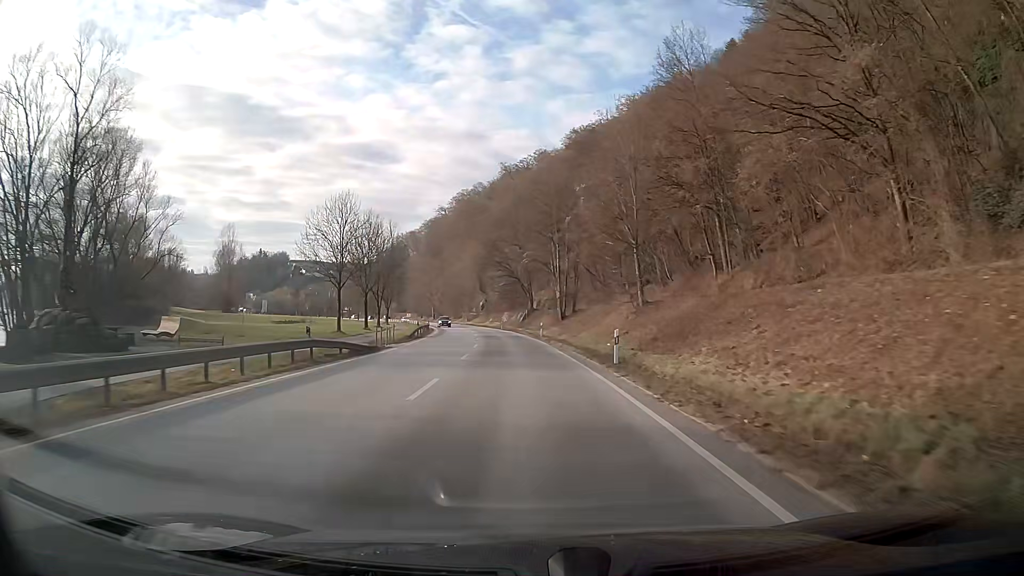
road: primary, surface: asphalt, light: Day
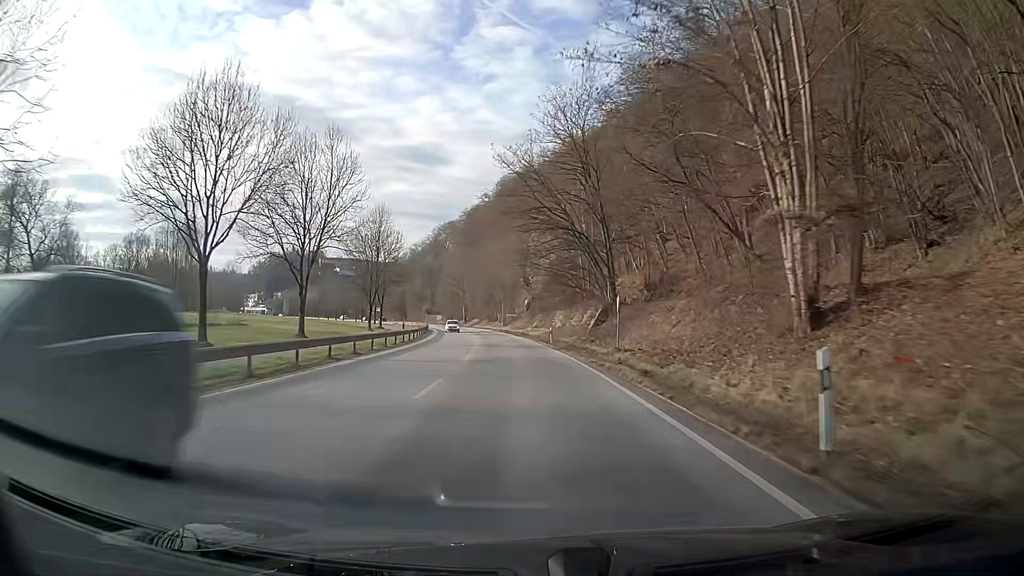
(-1.8, +45.4) m; -5°
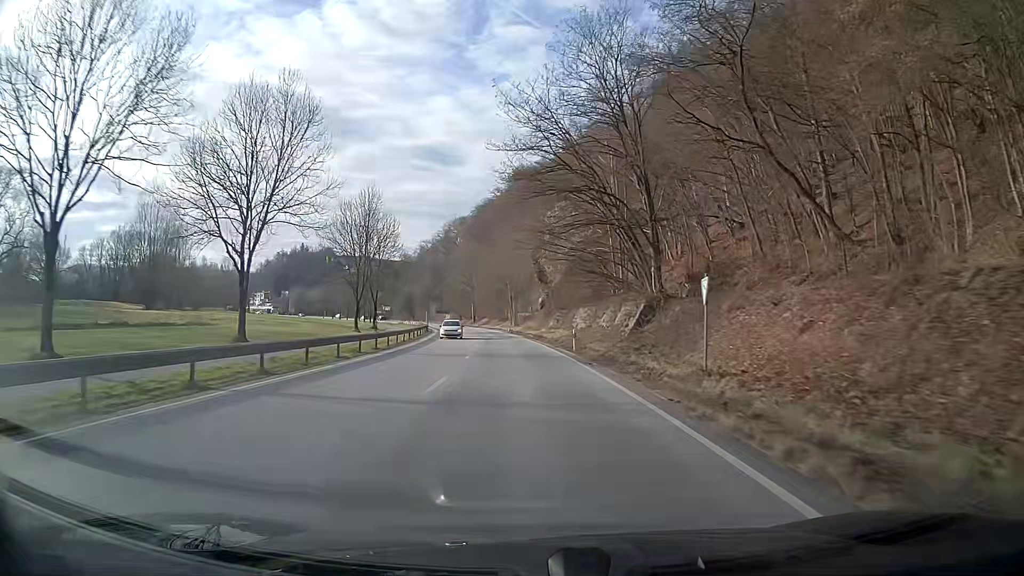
(-0.1, +11.4) m; -1°
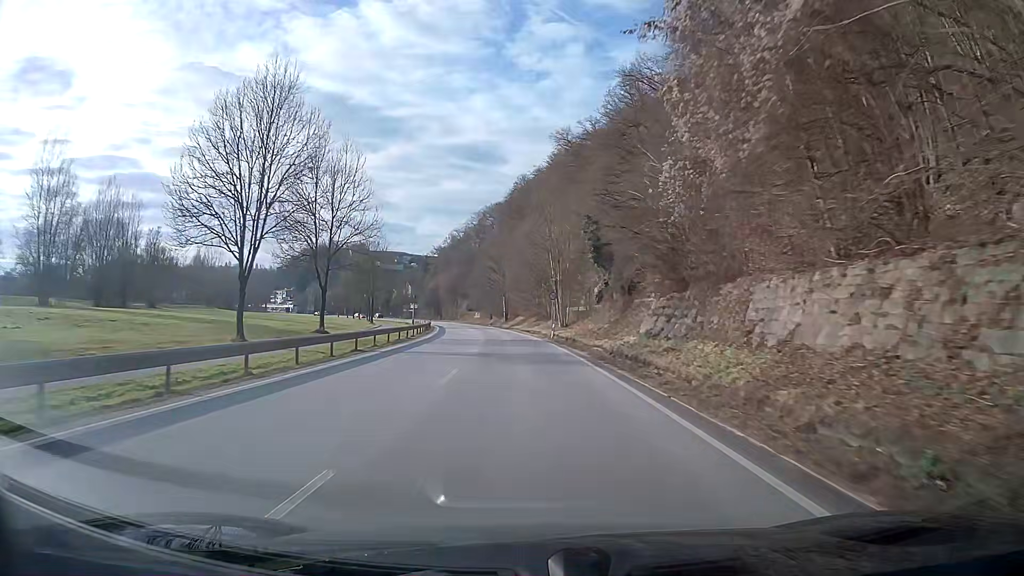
(-1.1, +34.0) m; -4°
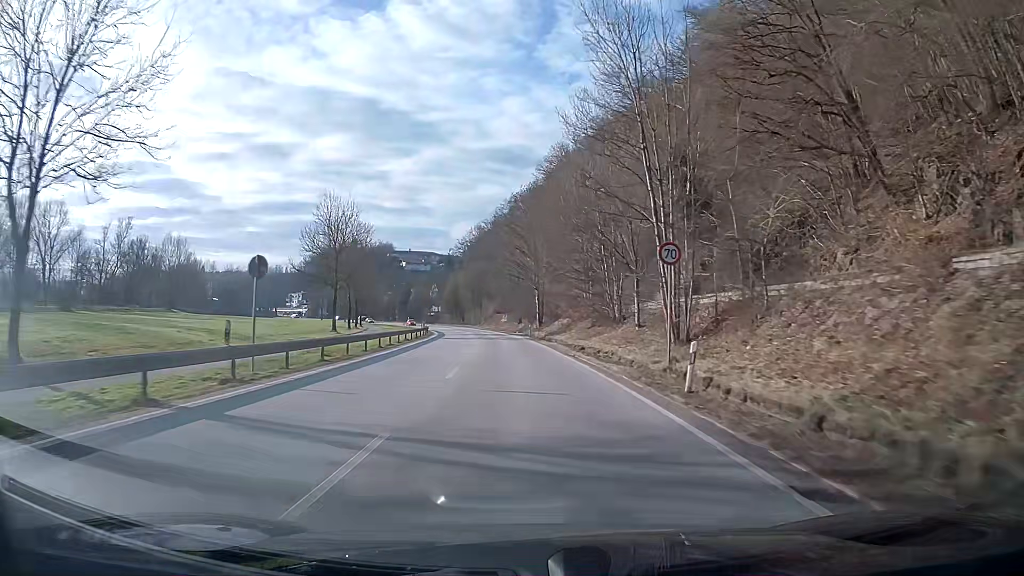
(-0.9, +33.6) m; -3°
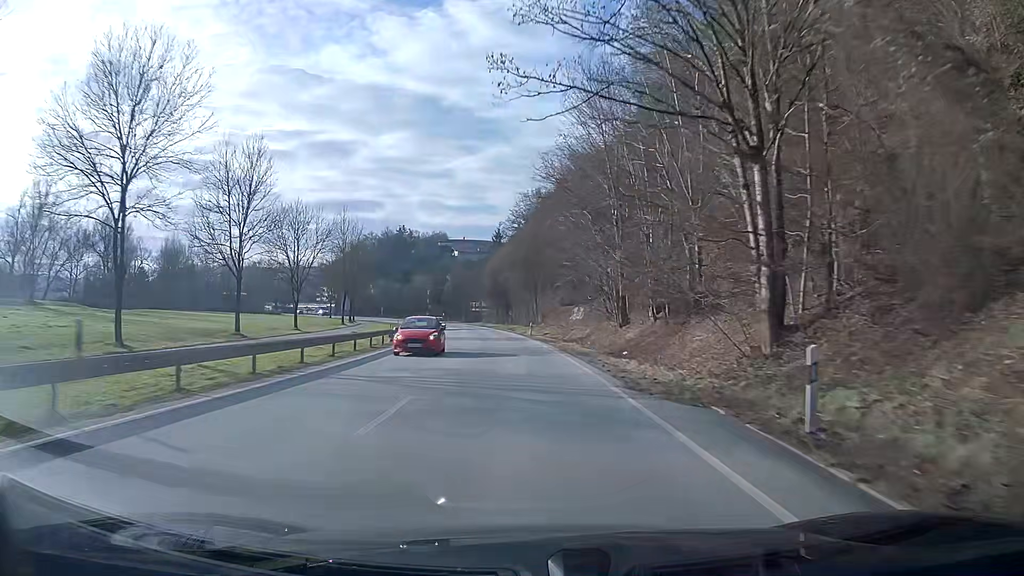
(-2.9, +55.5) m; -6°
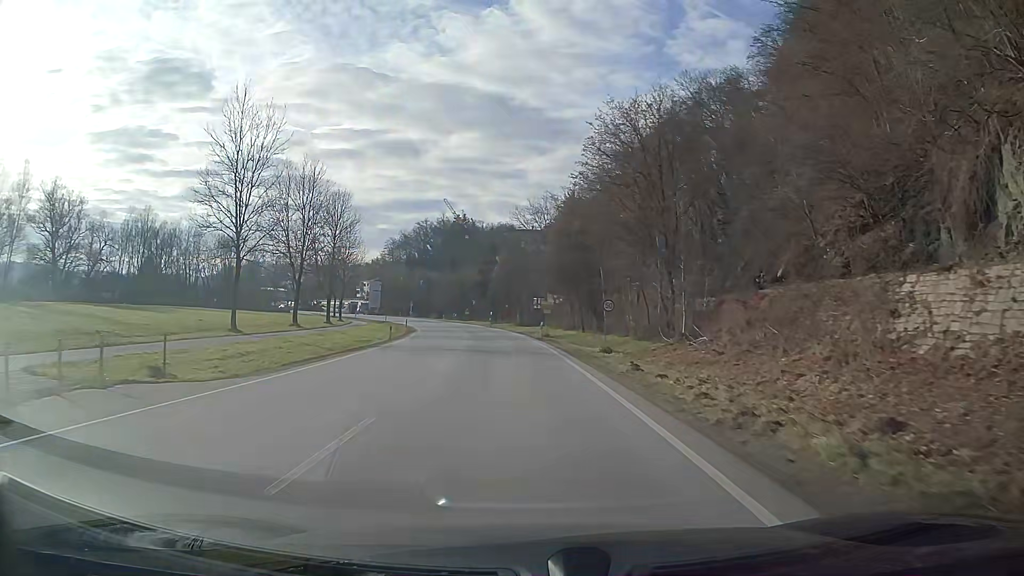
(-2.6, +49.8) m; -6°
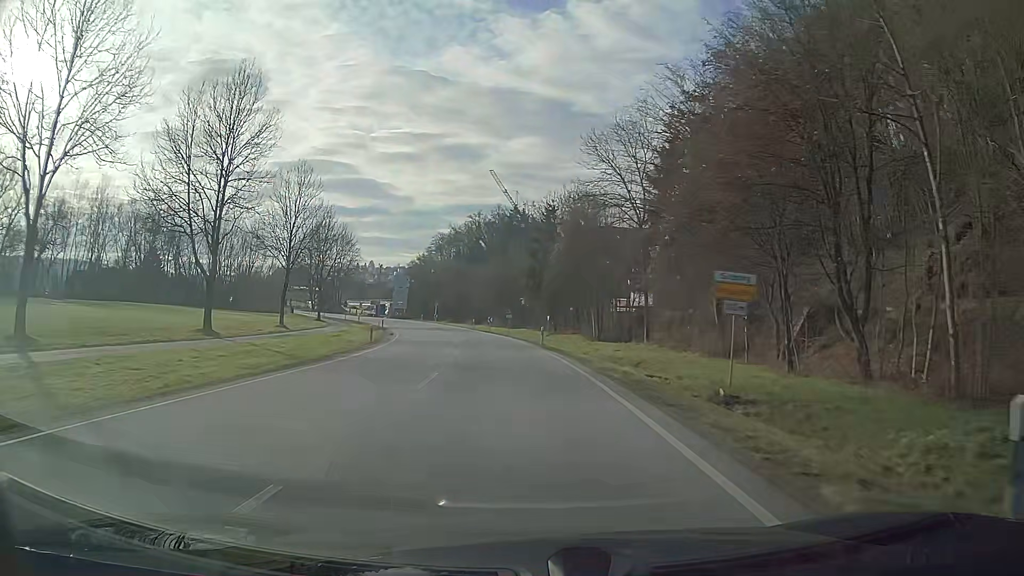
(-1.7, +39.3) m; -5°
